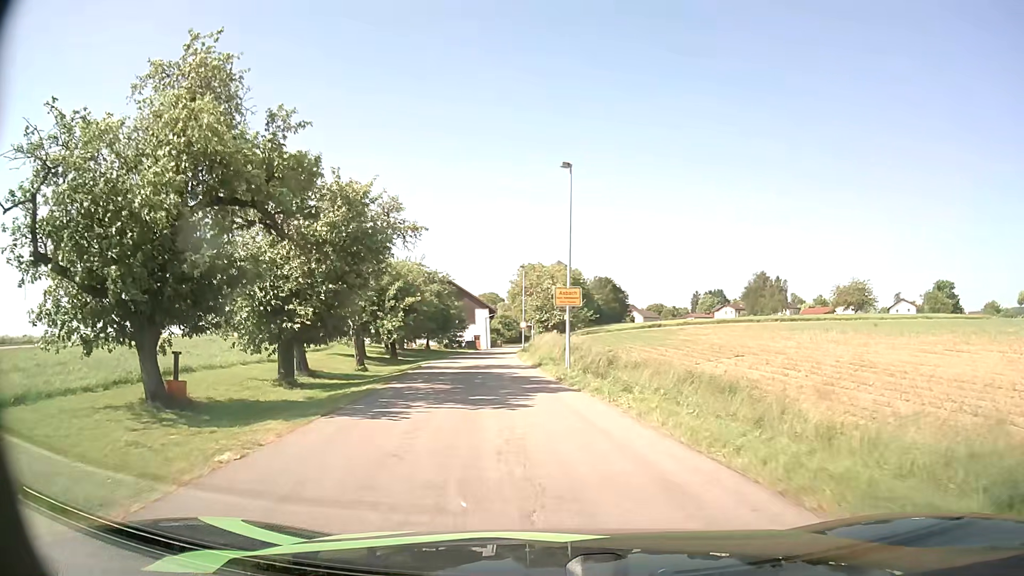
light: Day
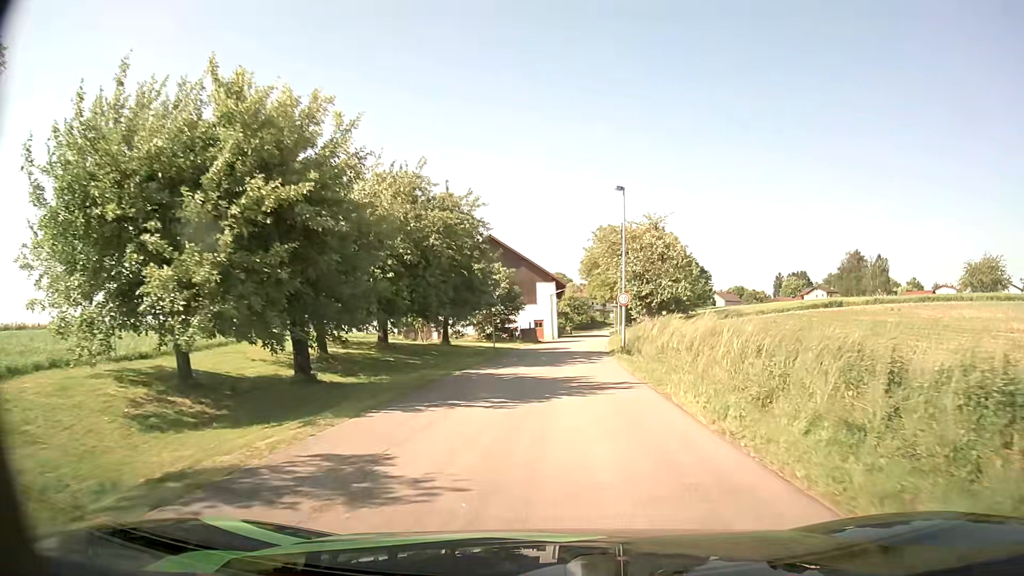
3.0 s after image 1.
(-2.6, +30.4) m; -6°
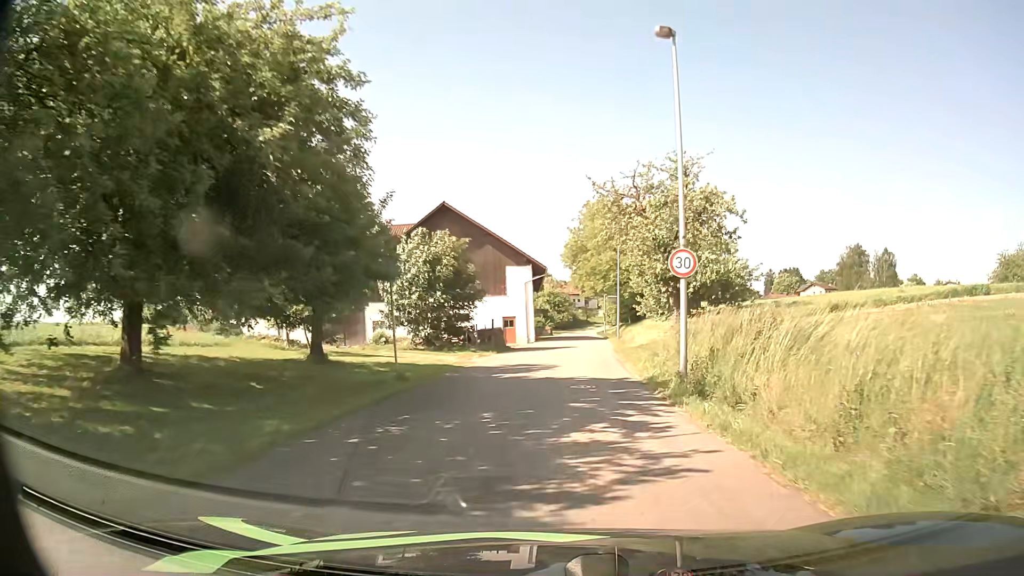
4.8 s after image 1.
(+0.3, +18.3) m; +2°
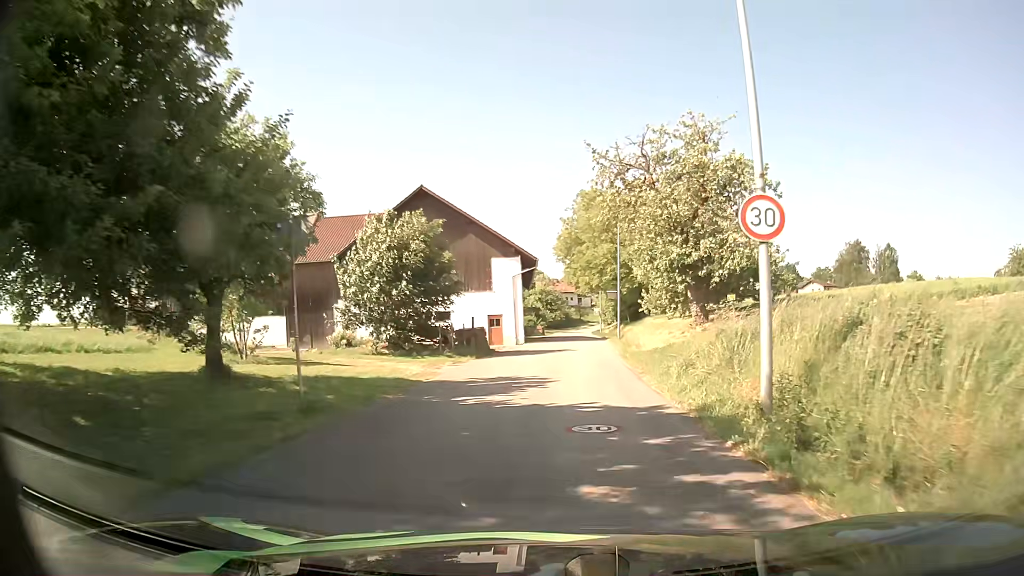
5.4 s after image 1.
(0.0, +5.9) m; 0°
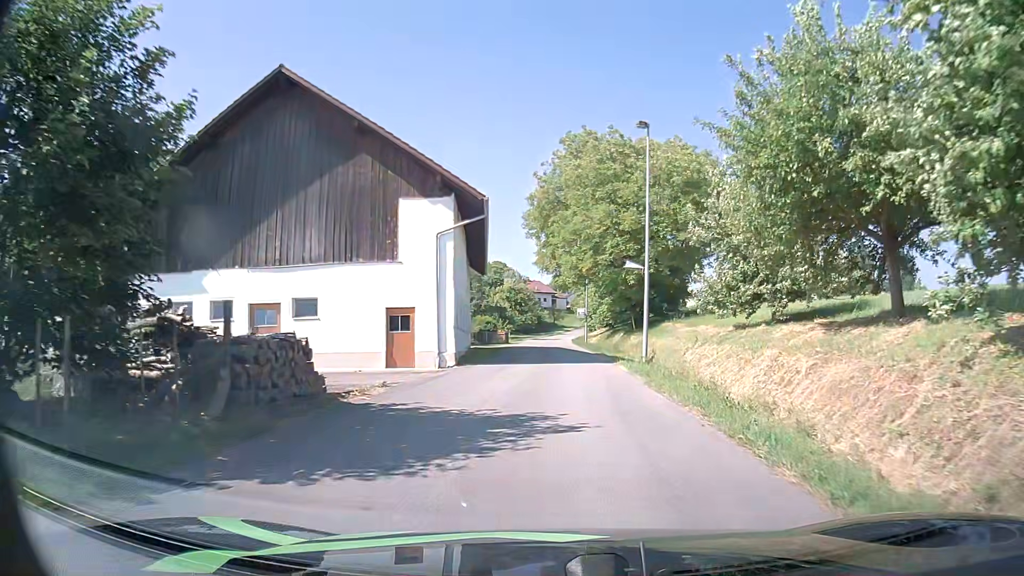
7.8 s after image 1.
(+0.5, +22.2) m; +2°
(0, +10) (0, +20) (+1, +30) (+1, +40) (+1, +50) (+1, +60) (+1, +70) (+1, +80) (+2, +90) (+3, +100) m
